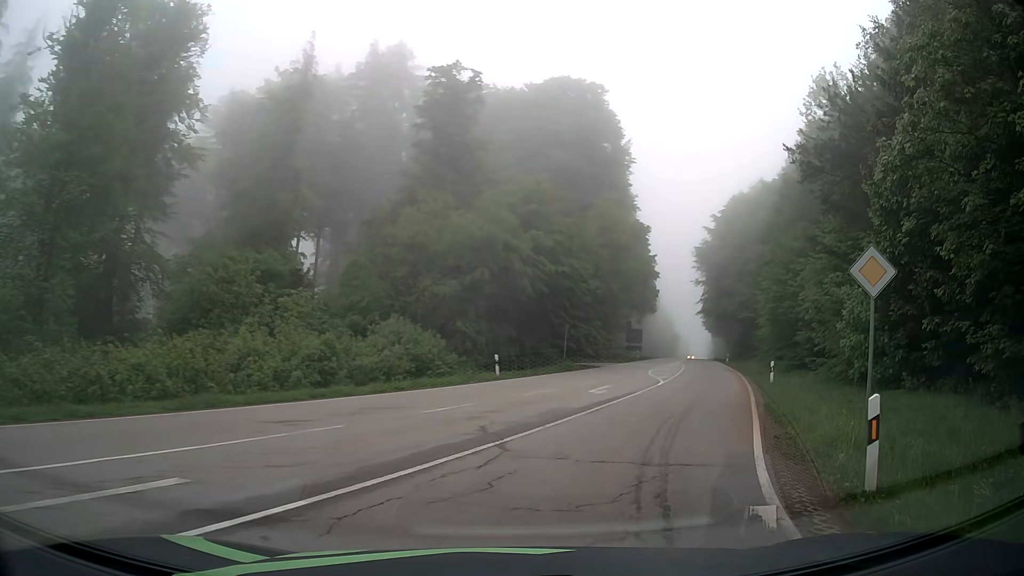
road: secondary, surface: asphalt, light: Day
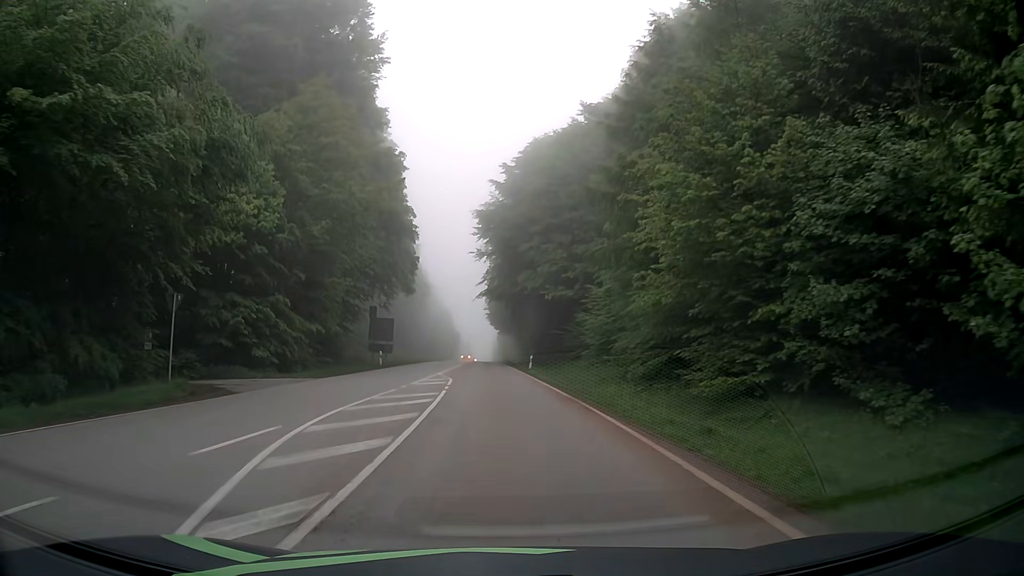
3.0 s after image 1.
(+8.8, +28.3) m; +20°
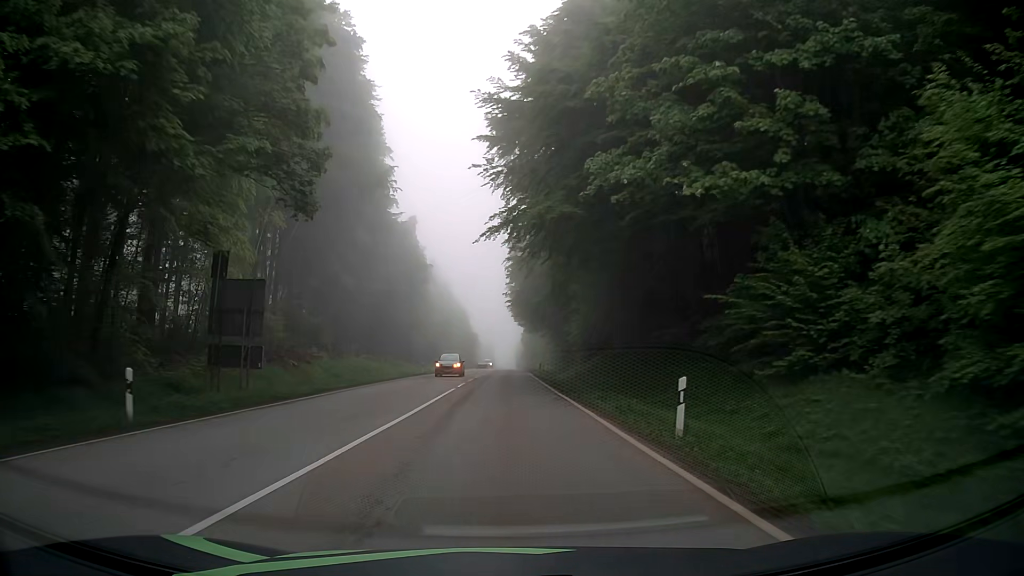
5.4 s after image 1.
(-0.7, +34.2) m; -2°
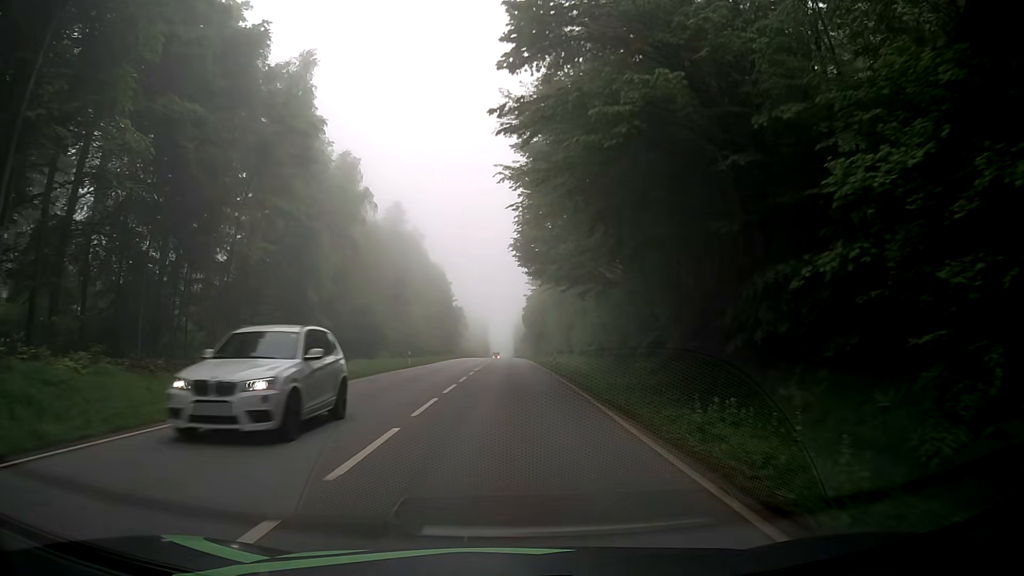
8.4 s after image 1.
(+0.3, +51.6) m; +1°
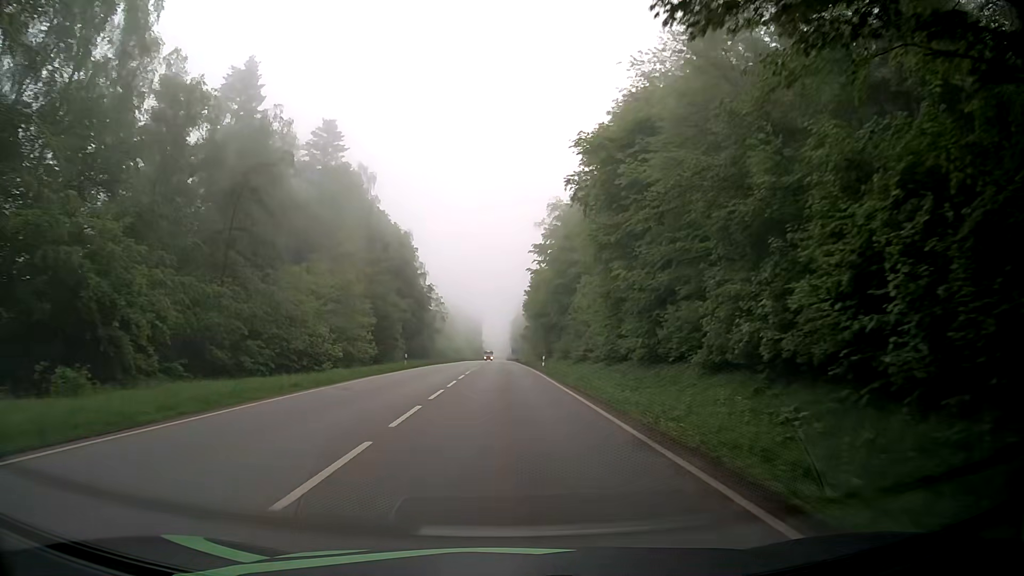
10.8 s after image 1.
(0.0, +44.2) m; 0°
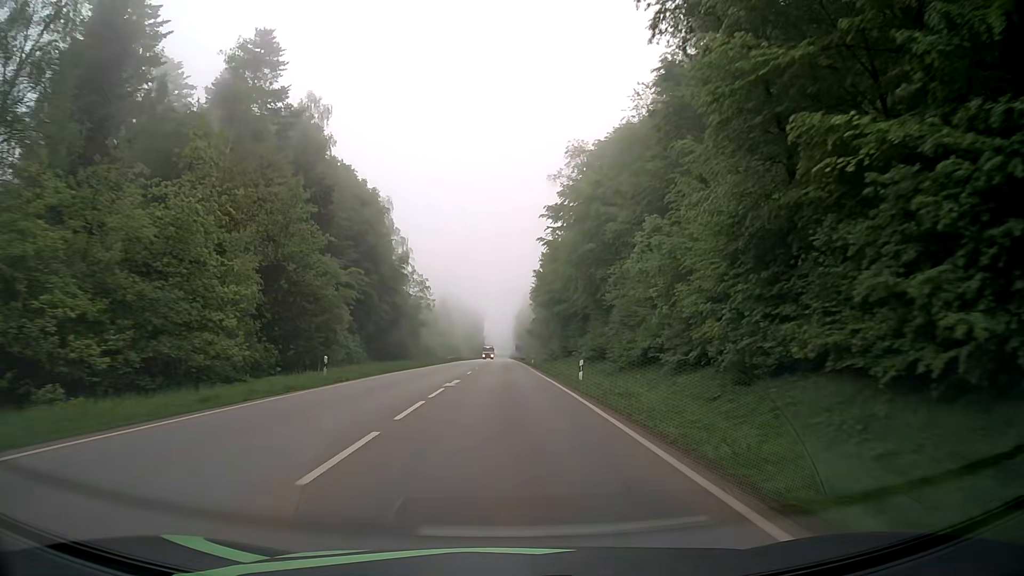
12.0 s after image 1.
(0.0, +23.2) m; 0°
(0, +10) (0, +20) (0, +30) (0, +40) (0, +50) (0, +60) (0, +70) (0, +80) (0, +90) (0, +100) m
